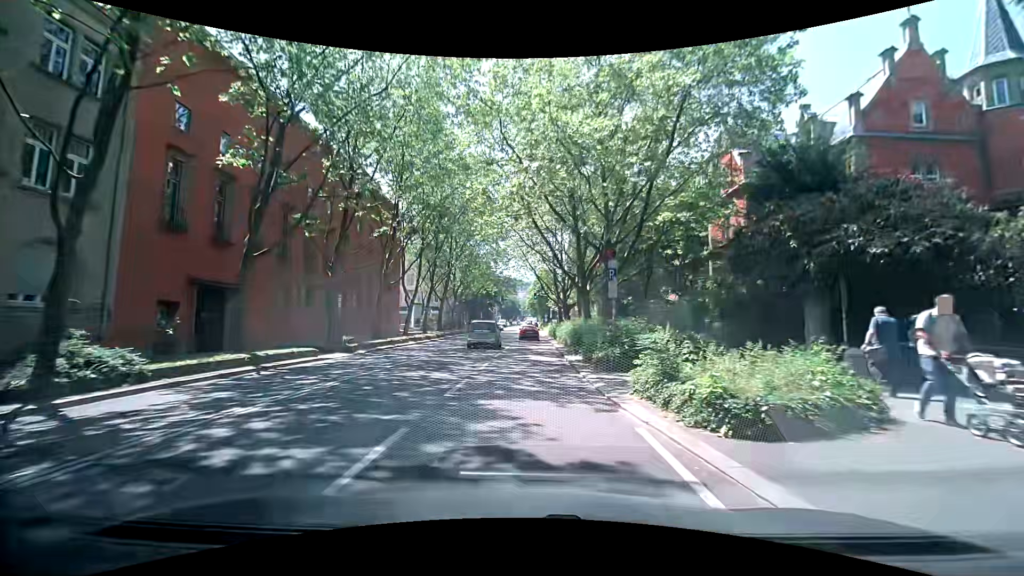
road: secondary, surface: asphalt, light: Day
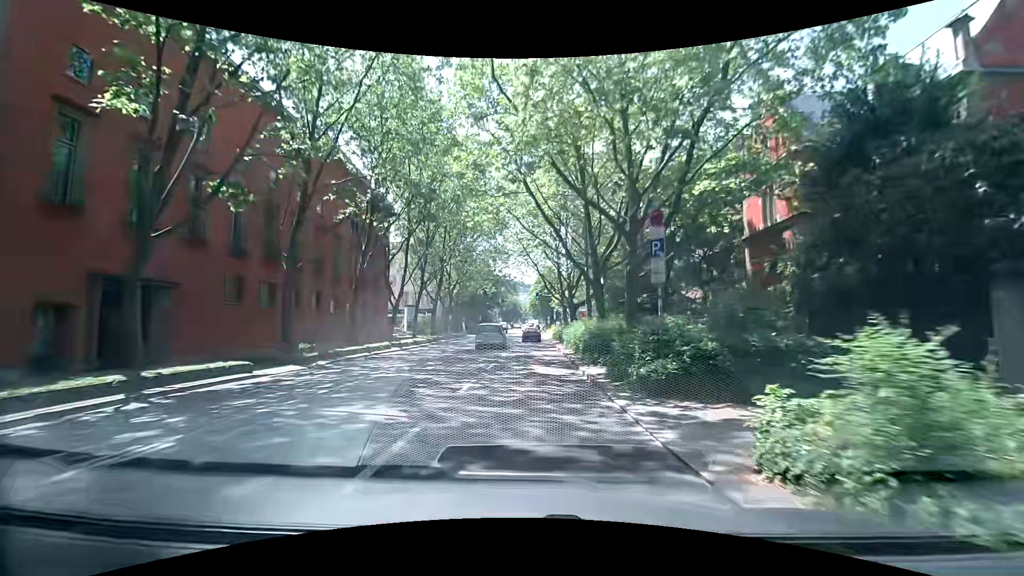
(+0.2, +5.4) m; +2°
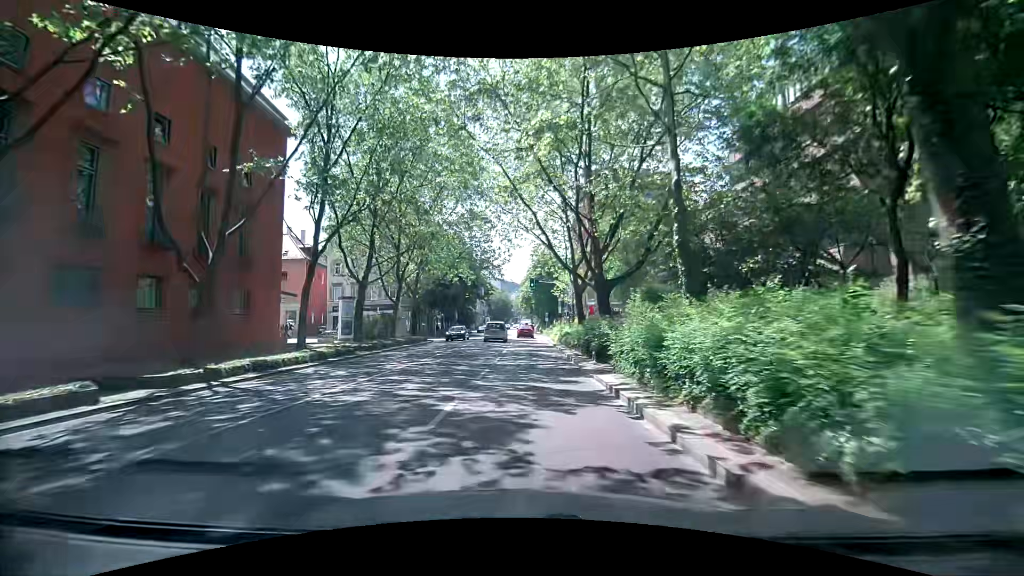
(-0.3, +22.1) m; -1°
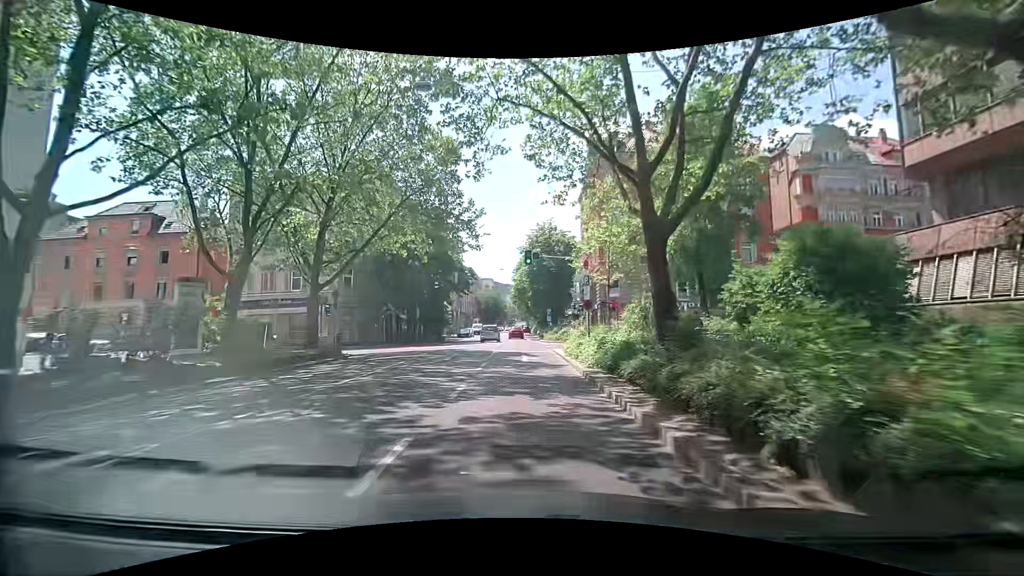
(+0.1, +21.8) m; -1°
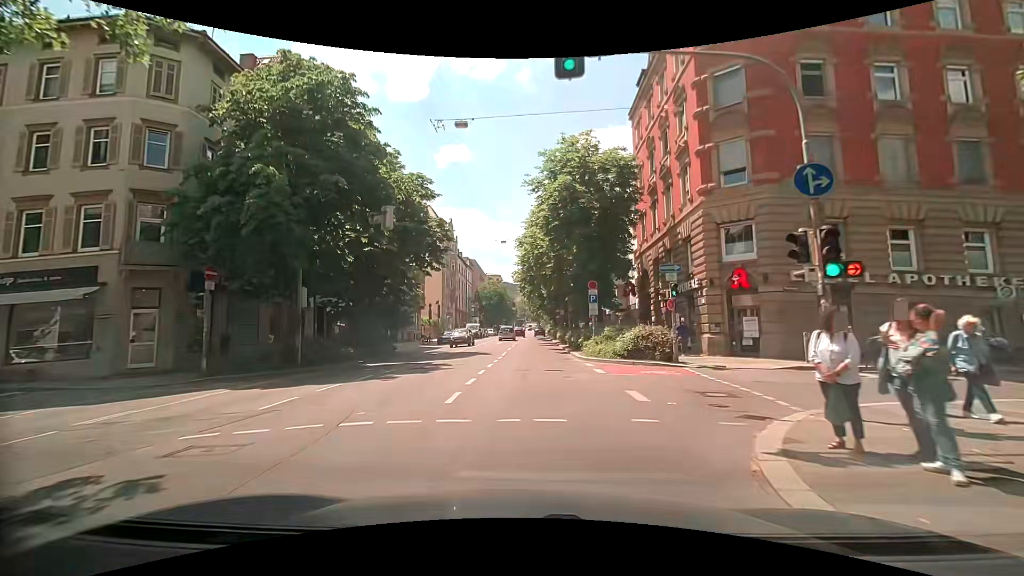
(+0.6, +26.4) m; 0°
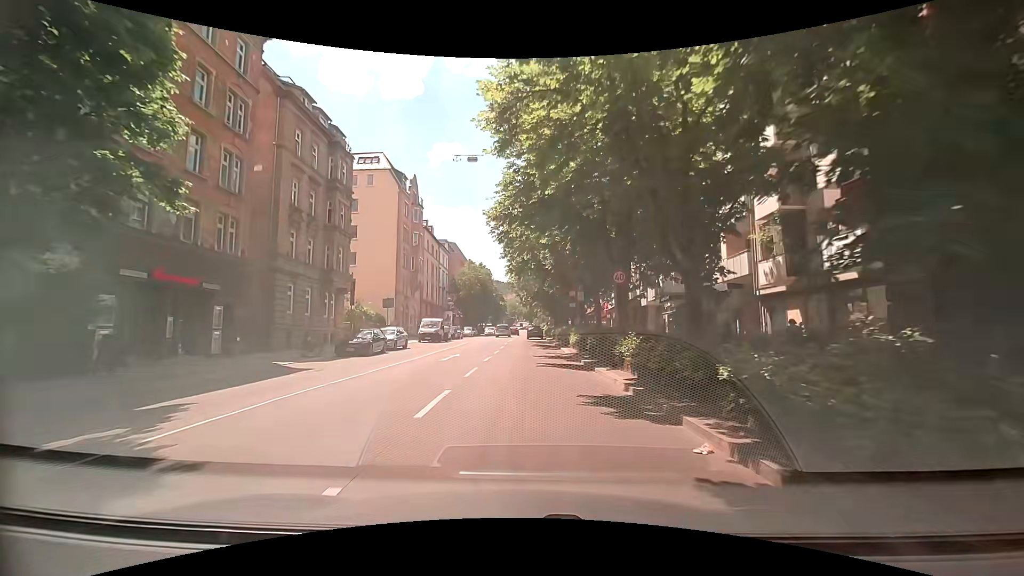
(+0.6, +26.1) m; +2°
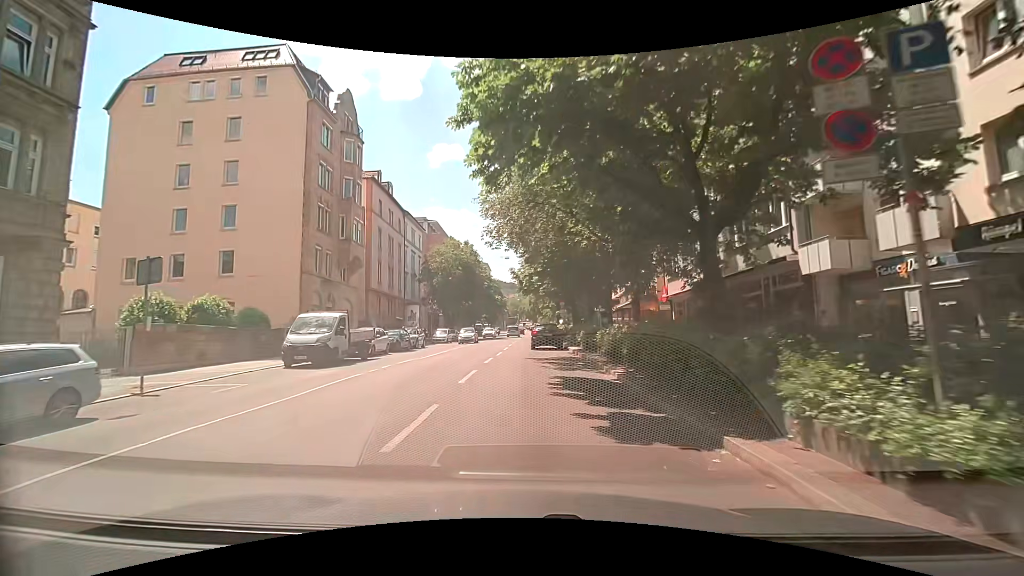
(0.0, +25.9) m; 0°
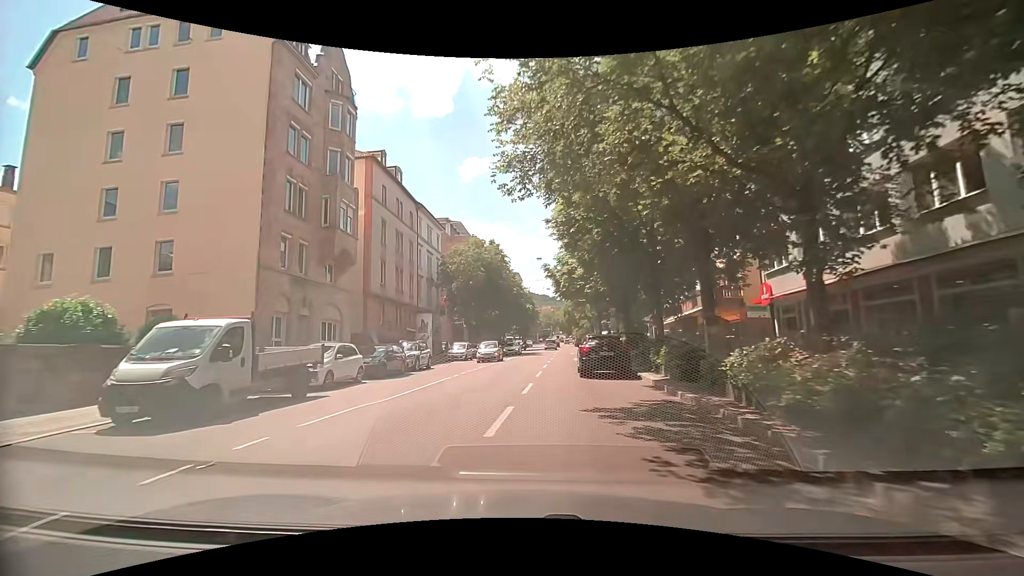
(-0.4, +10.2) m; -4°
